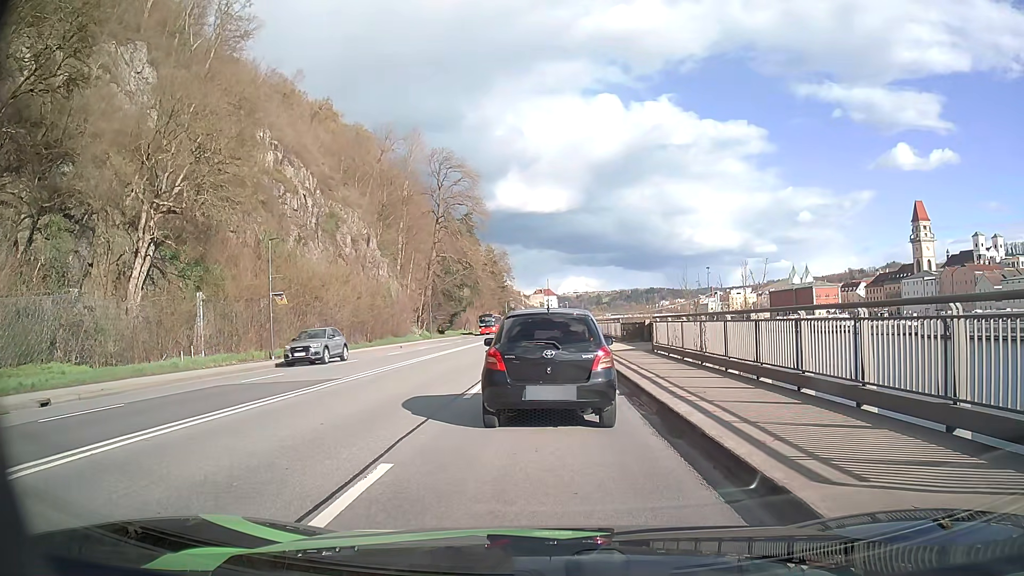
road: primary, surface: asphalt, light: Day
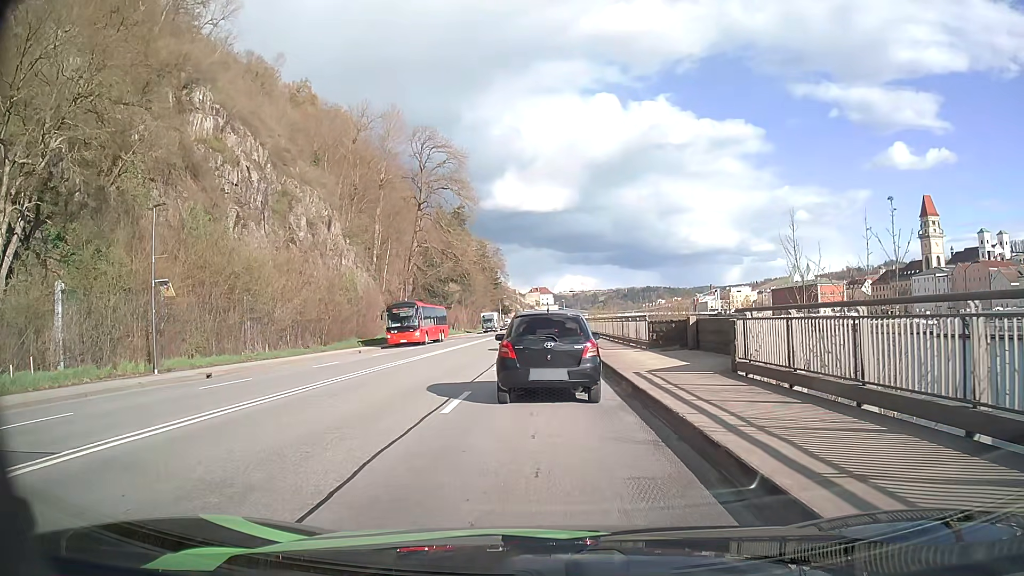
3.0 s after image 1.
(-0.1, +11.5) m; 0°
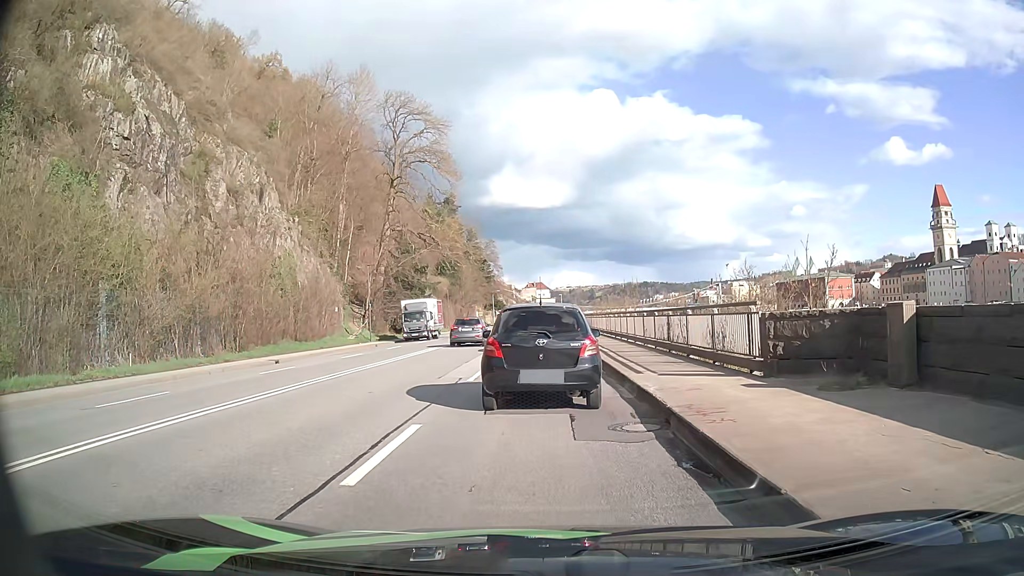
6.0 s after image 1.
(+0.1, +13.5) m; +1°
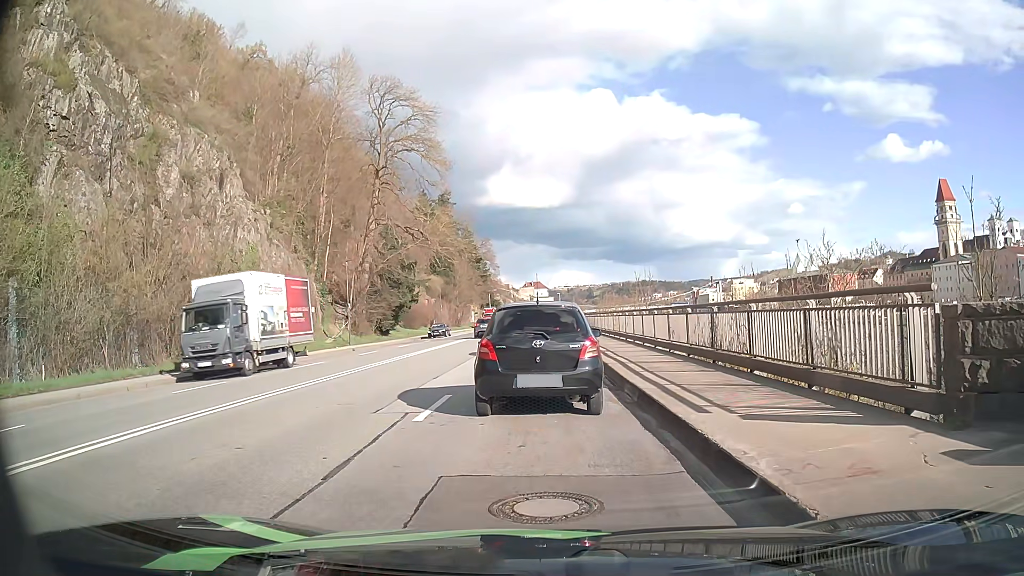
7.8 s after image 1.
(0.0, +5.4) m; -2°
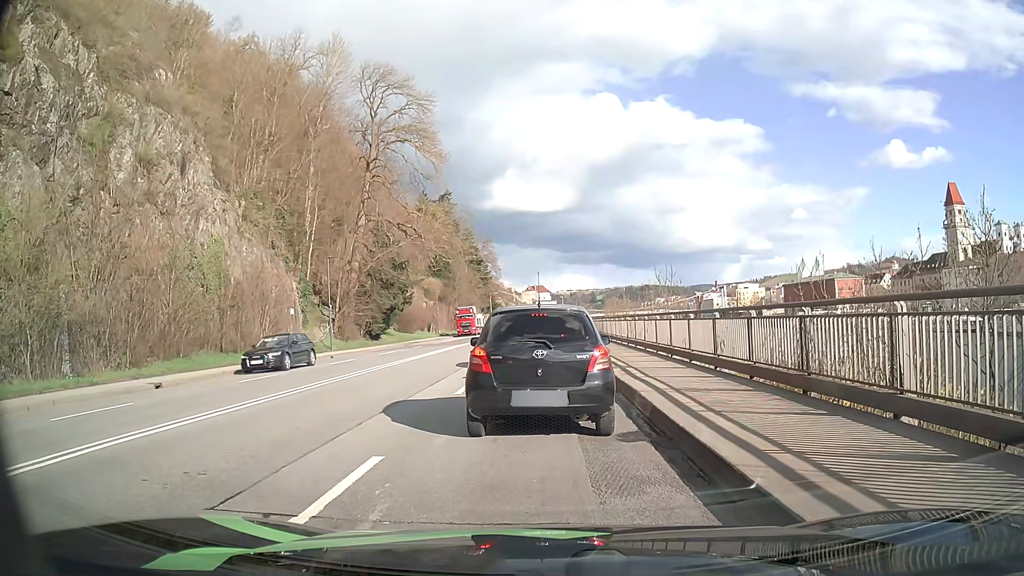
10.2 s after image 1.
(+0.1, +5.0) m; -1°
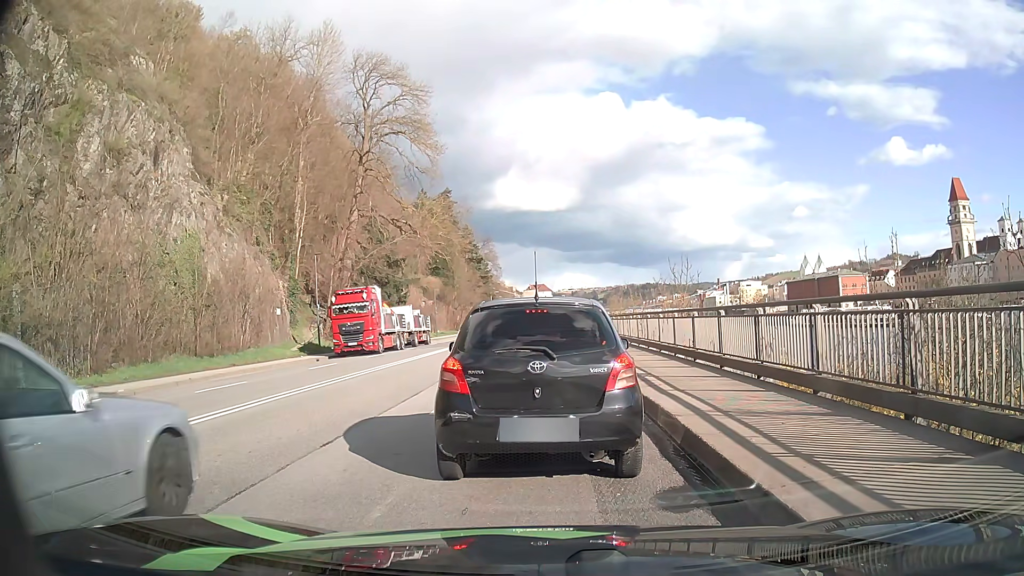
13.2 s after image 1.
(+0.1, +2.8) m; +2°
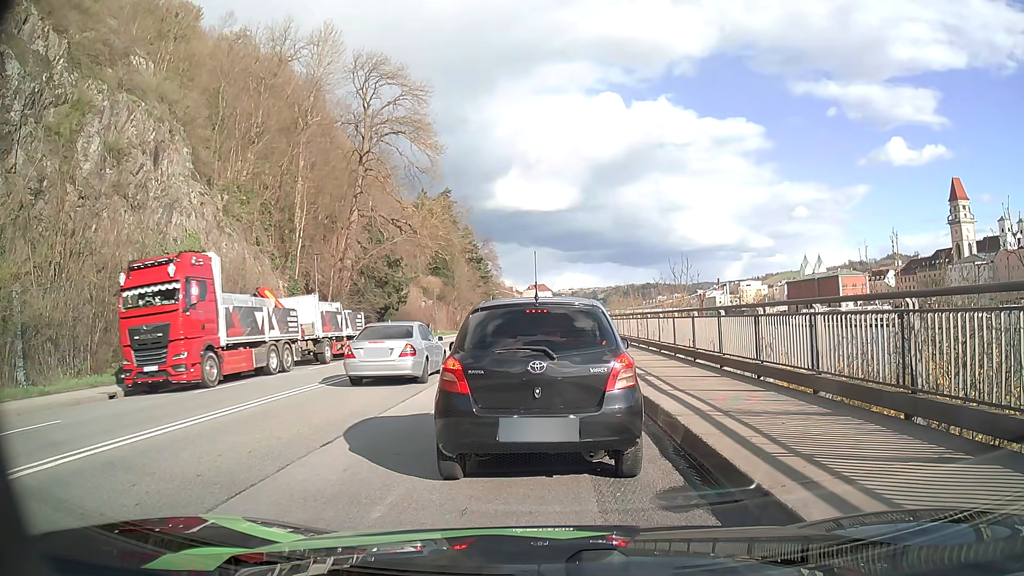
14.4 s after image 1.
(0.0, 0.0) m; 0°
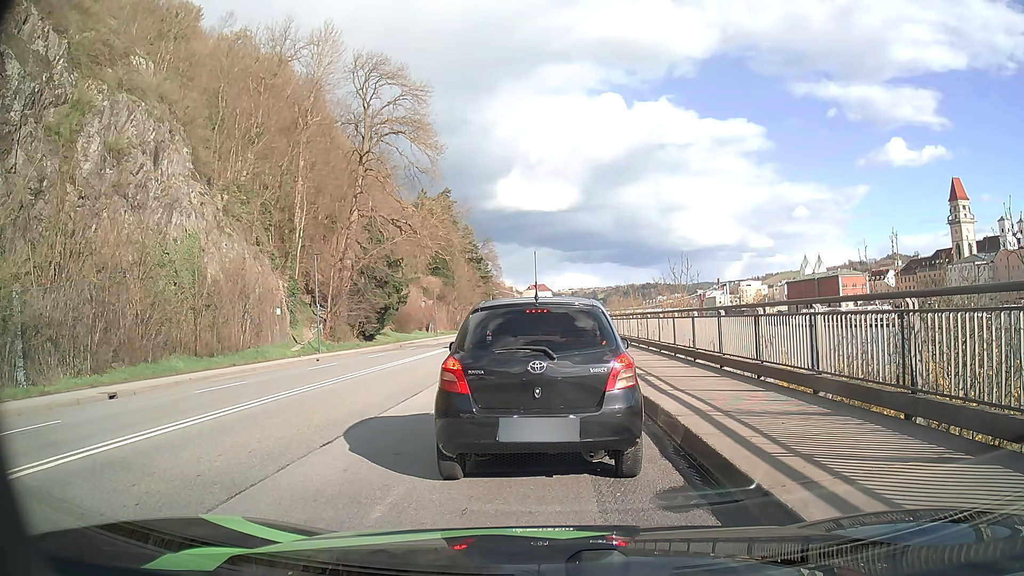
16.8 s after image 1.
(0.0, 0.0) m; 0°
